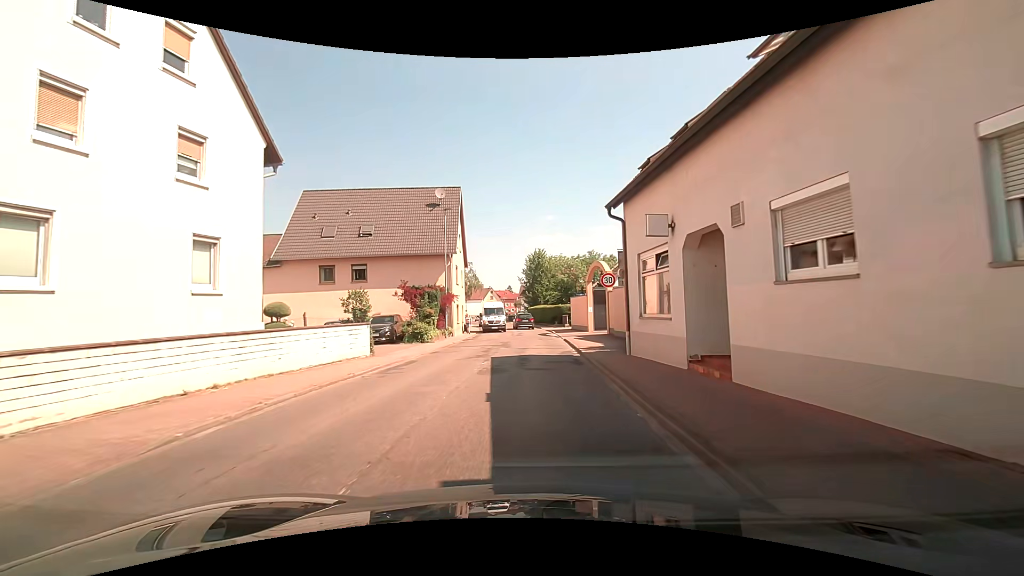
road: secondary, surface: asphalt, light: Day
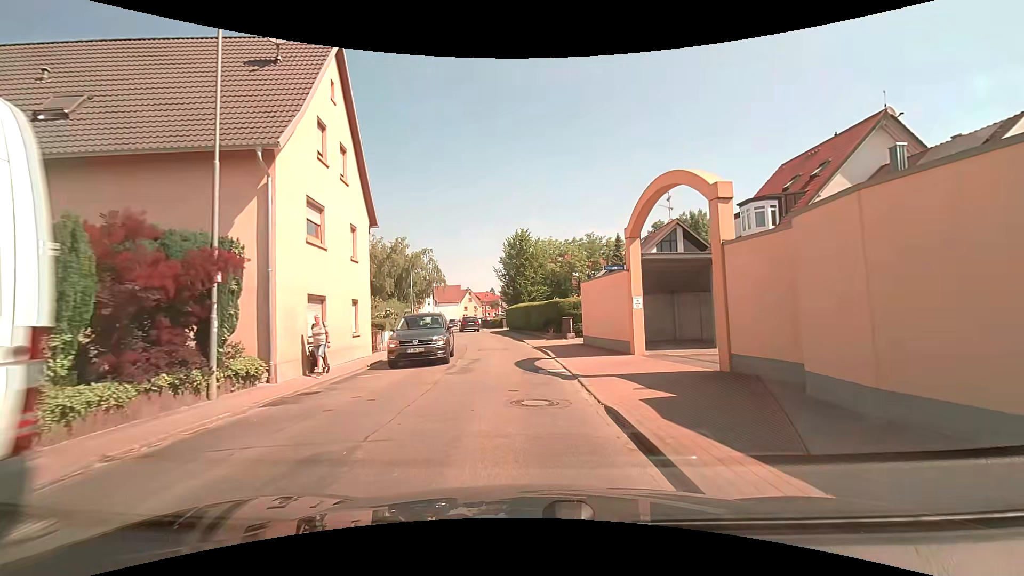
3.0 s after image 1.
(+0.5, +21.1) m; +1°
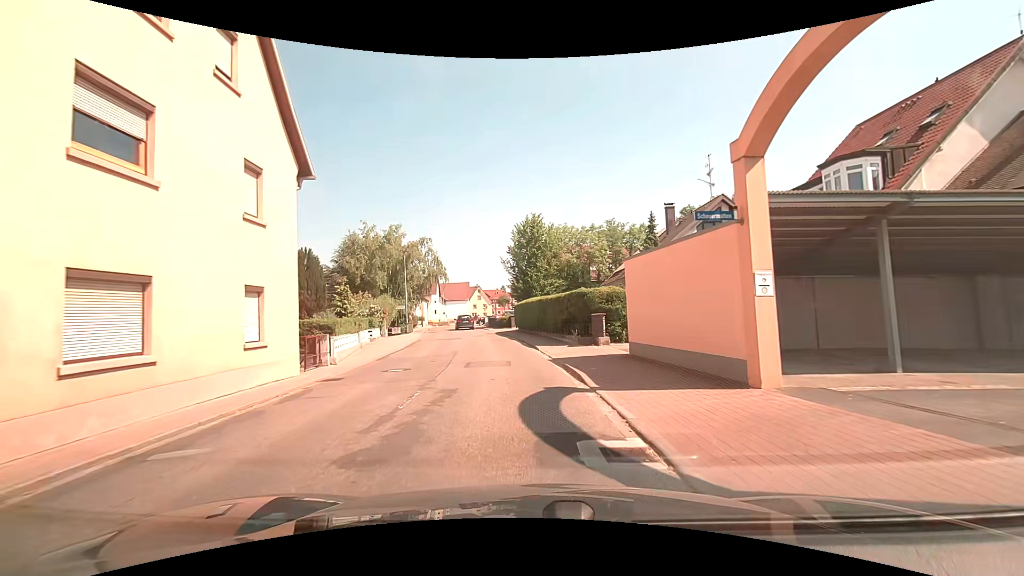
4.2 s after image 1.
(+0.1, +7.7) m; -1°
(0, +10) (-1, +20) (-2, +30) (-4, +40) (-5, +50) (-7, +60) (-9, +69) (-11, +79) (-12, +89) (-12, +99) m
